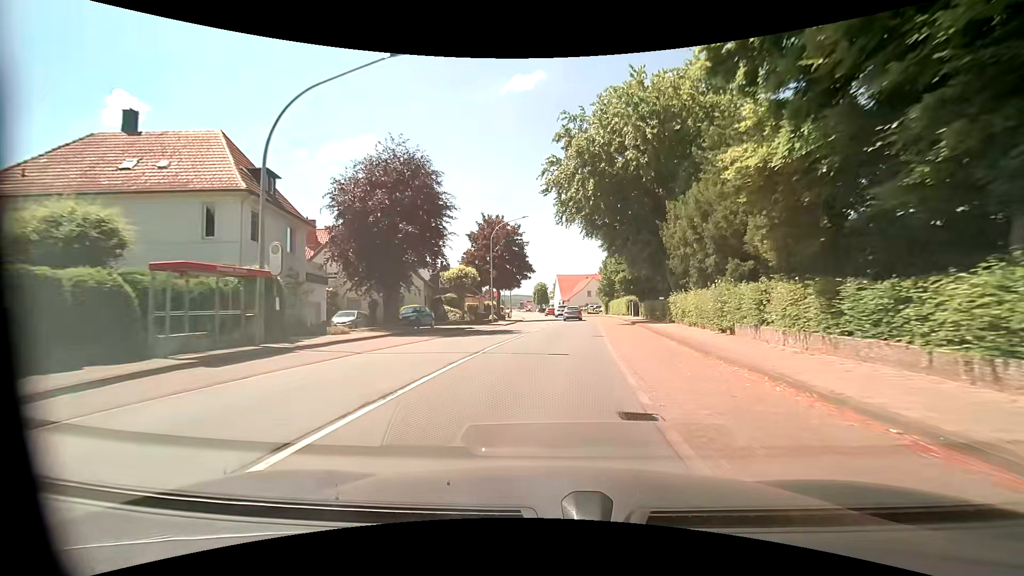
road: primary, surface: asphalt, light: Day
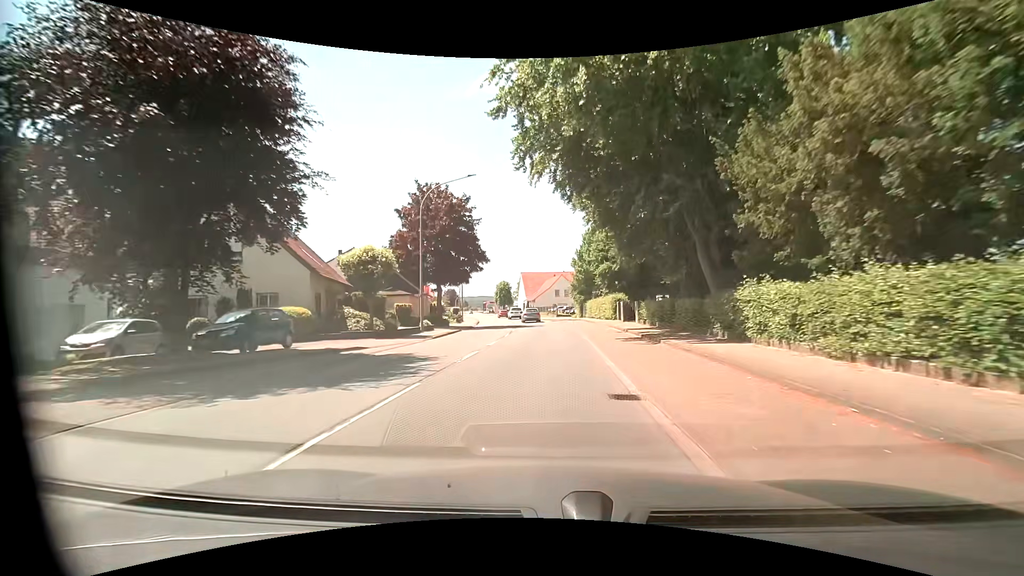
(+0.5, +14.9) m; +4°
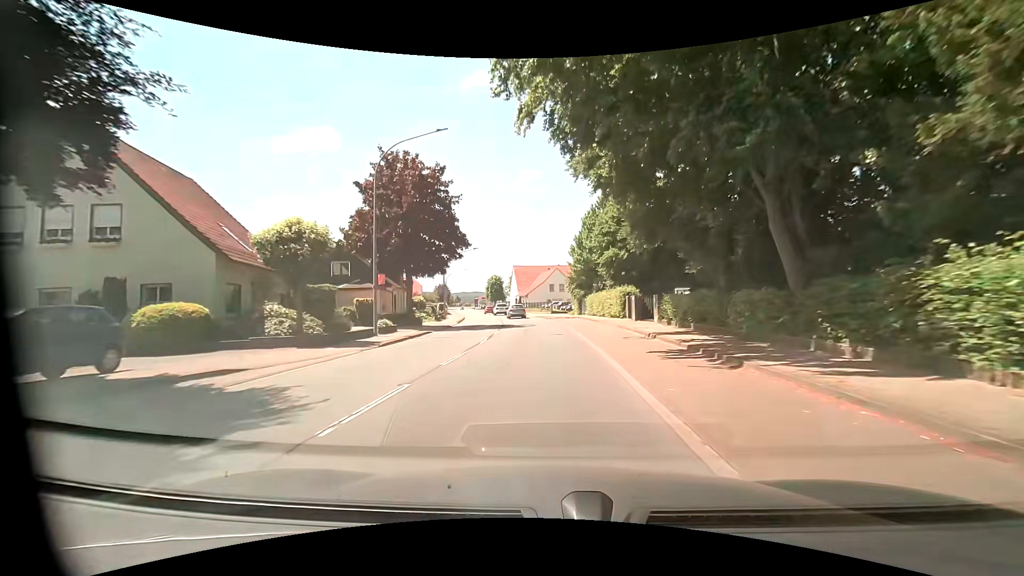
(0.0, +7.4) m; +1°
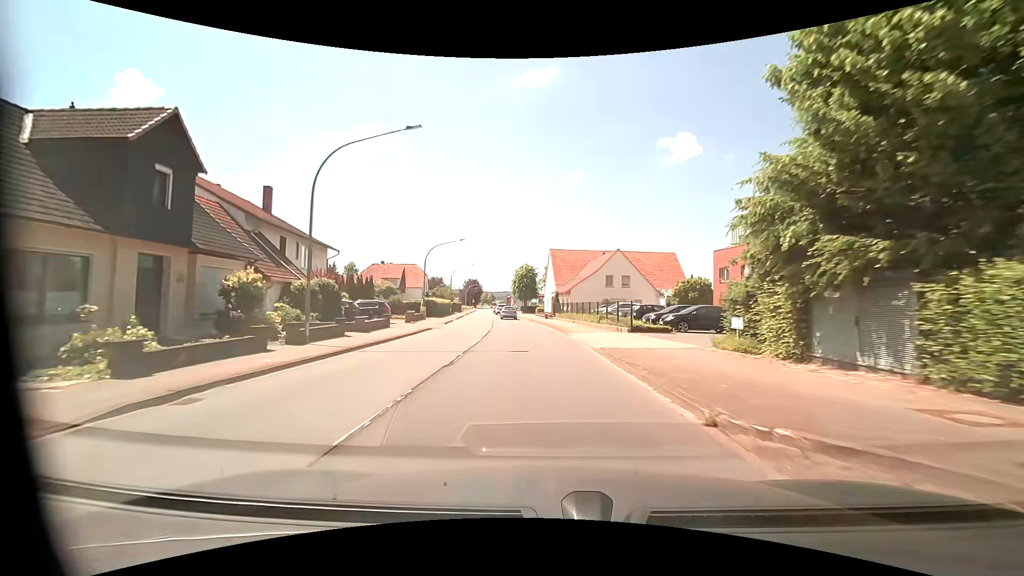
(-1.0, +36.8) m; -5°
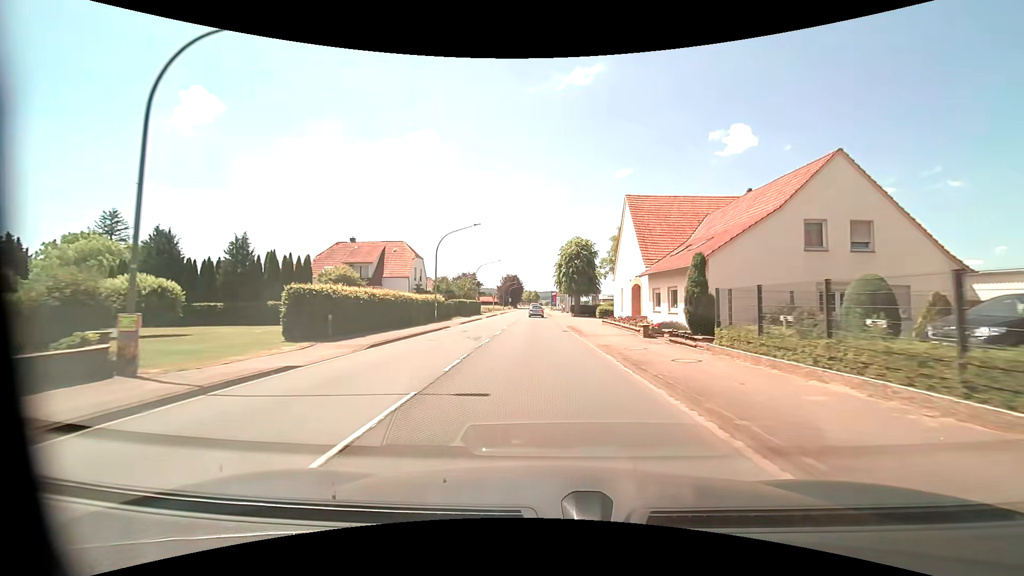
(-2.1, +37.7) m; -6°
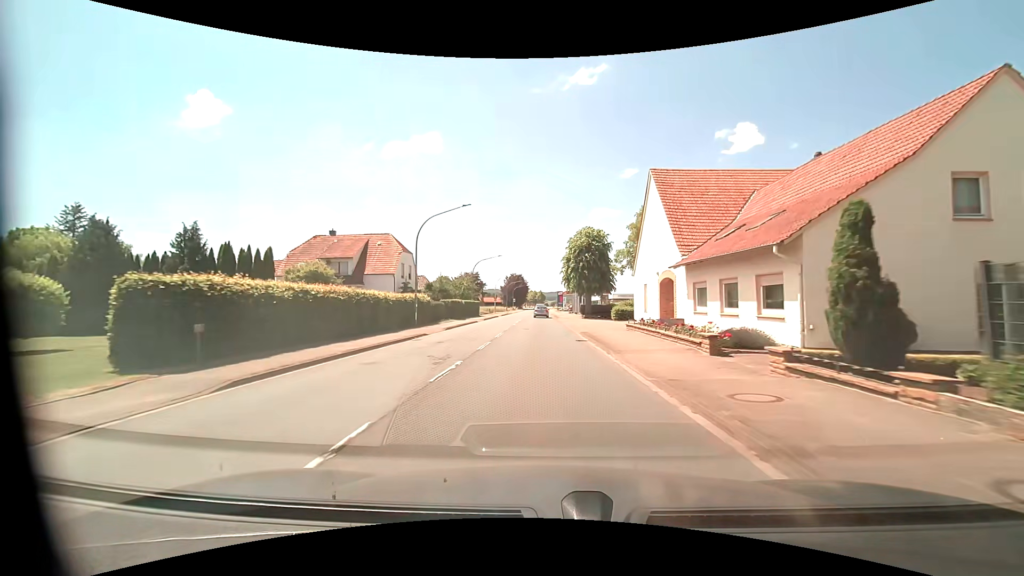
(-0.1, +7.9) m; -1°
(0, +10) (0, +20) (0, +30) (0, +40) (-1, +50) (-1, +60) (-1, +70) (-1, +80) (-1, +90) (-1, +100) m
